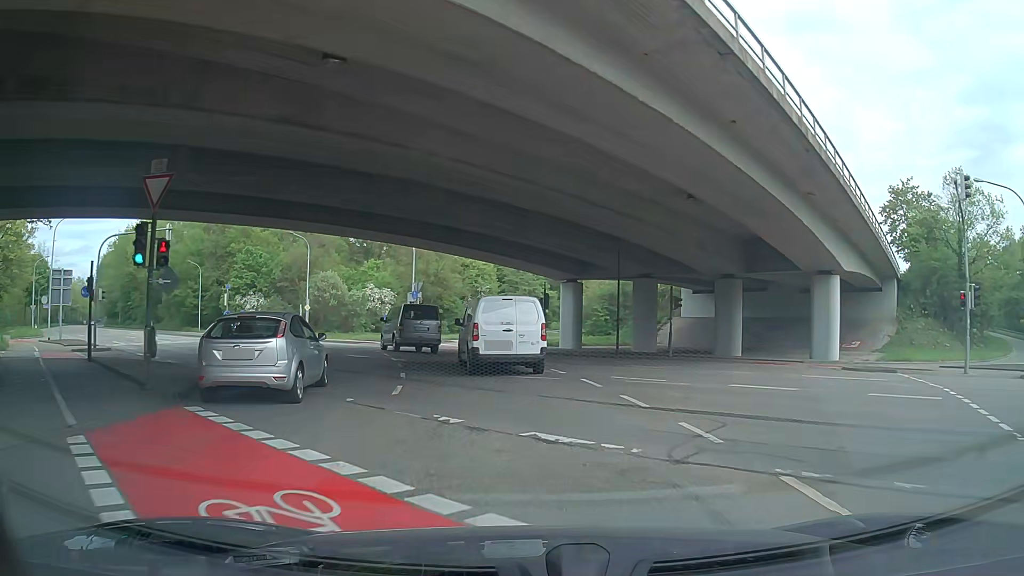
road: secondary_link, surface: asphalt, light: Day
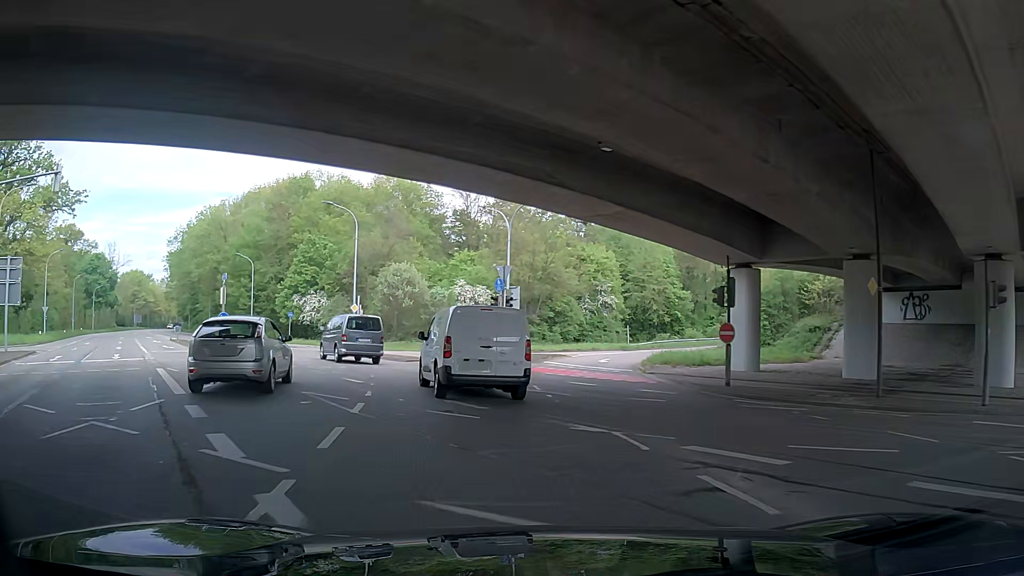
(-0.9, +17.3) m; -6°
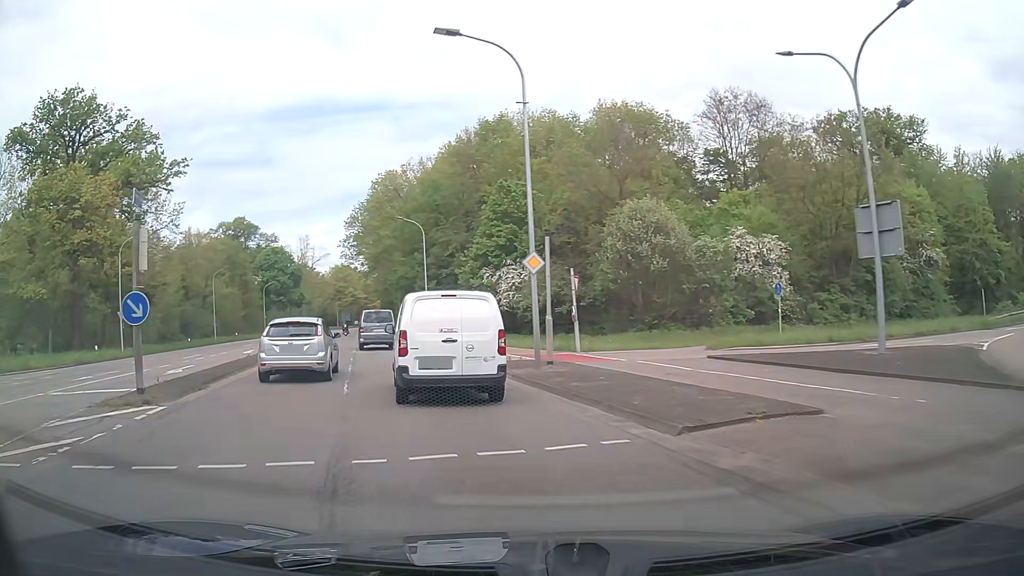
(-4.2, +23.2) m; -24°
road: secondary
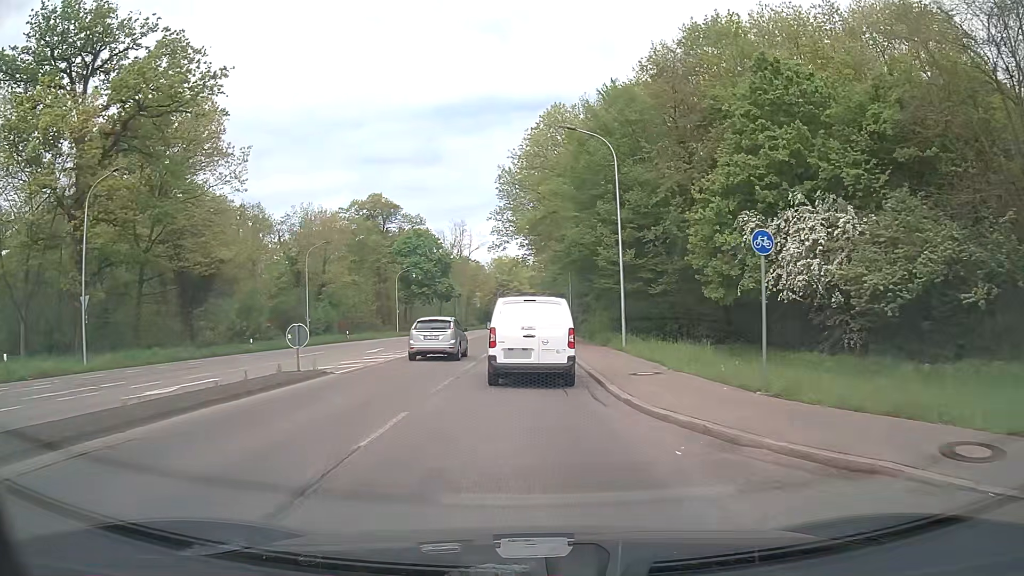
(-4.2, +24.1) m; -14°
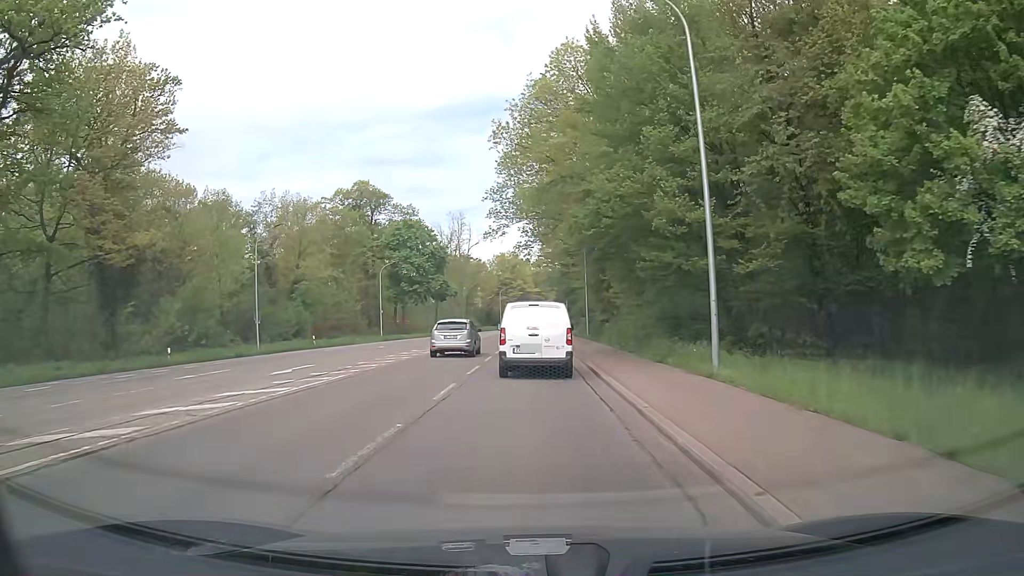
(-0.1, +13.1) m; -1°
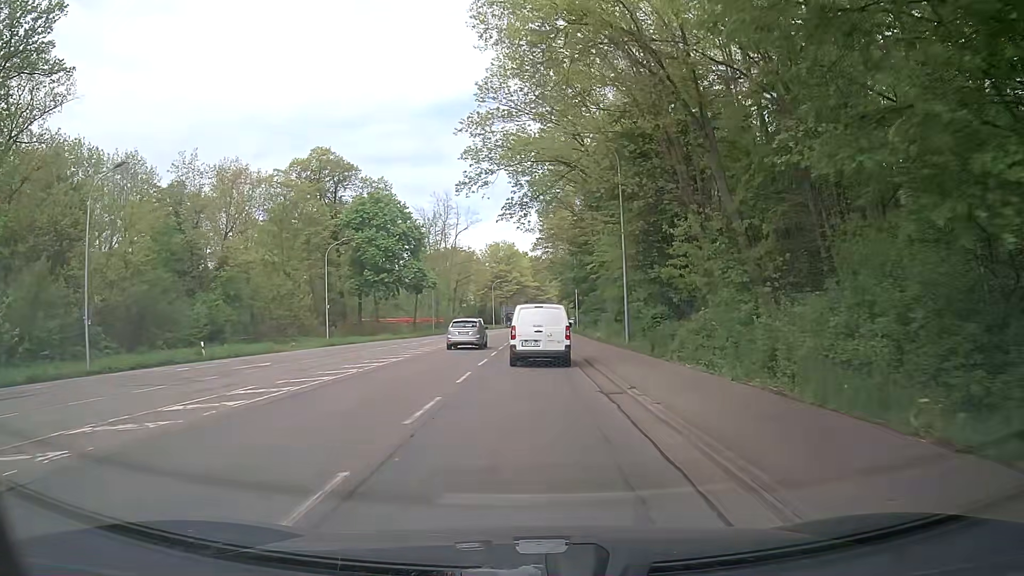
(+0.1, +21.2) m; 0°
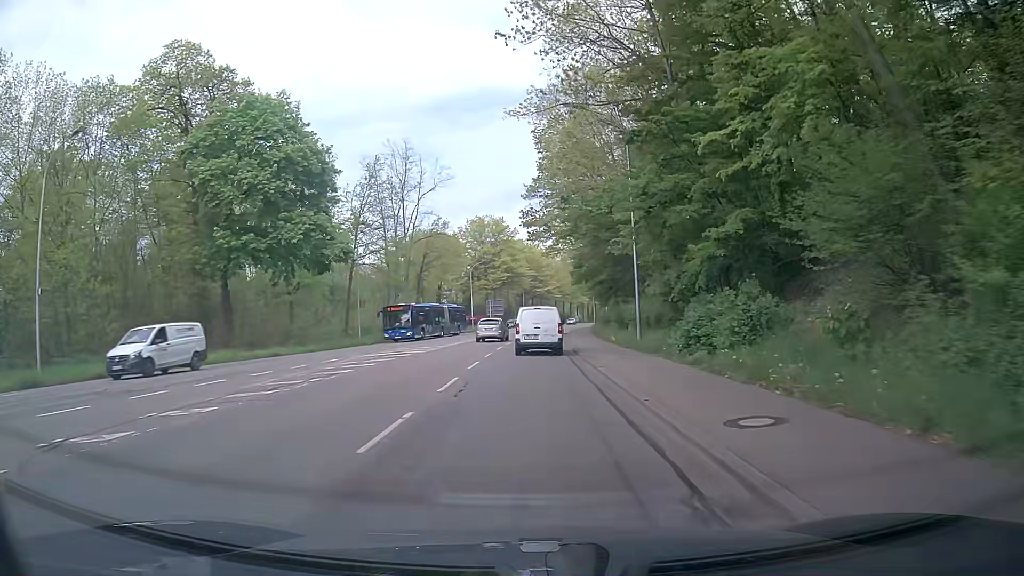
(+0.2, +38.3) m; +1°
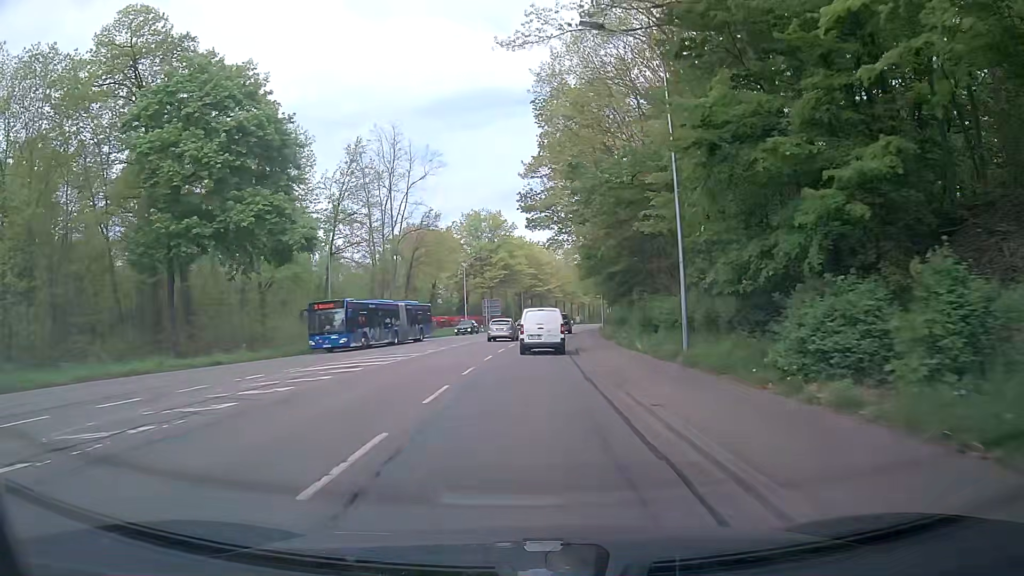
(-0.1, +7.8) m; -1°
(0, +10) (0, +20) (0, +30) (+1, +40) (+2, +50) (+3, +60) (+4, +70) (+5, +80) (+6, +90) (+8, +100) m
